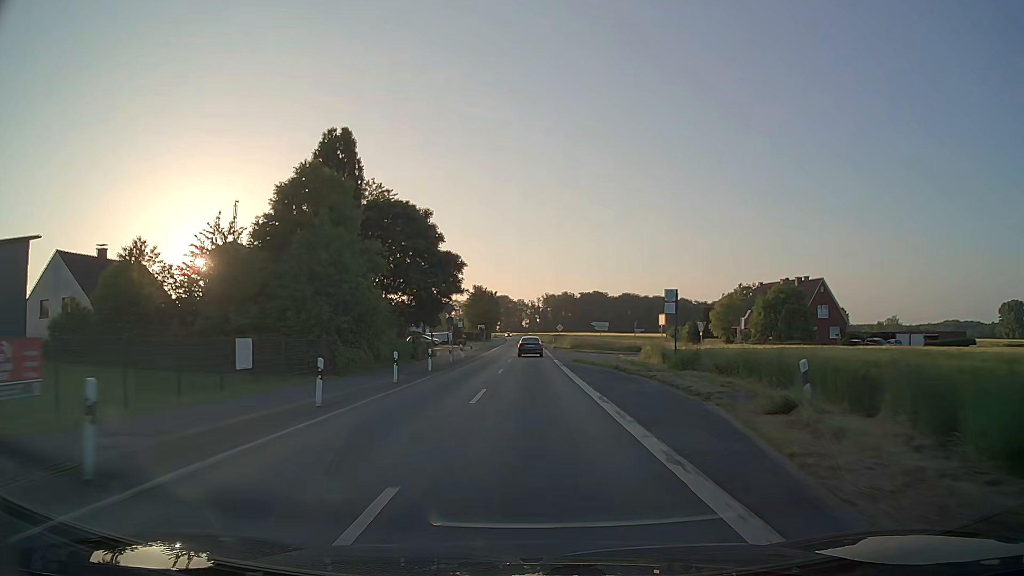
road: secondary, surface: asphalt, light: Day
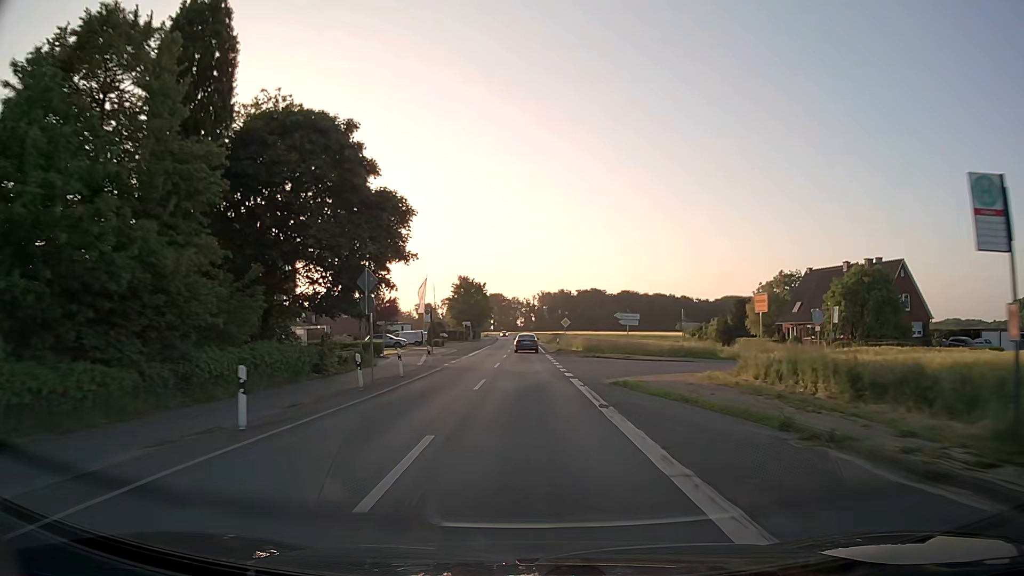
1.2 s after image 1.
(+0.1, +21.1) m; 0°
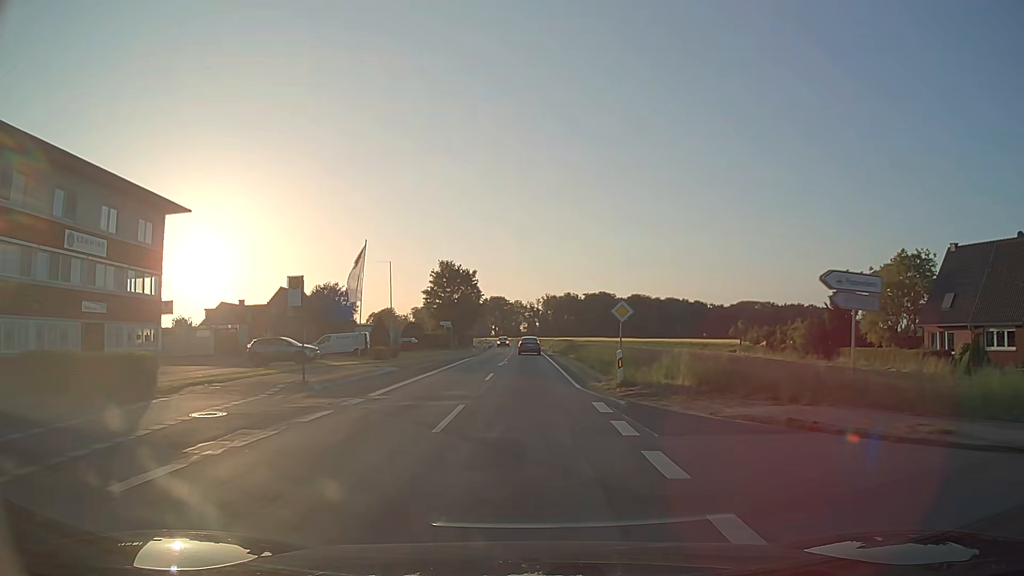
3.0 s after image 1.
(-0.1, +31.6) m; 0°
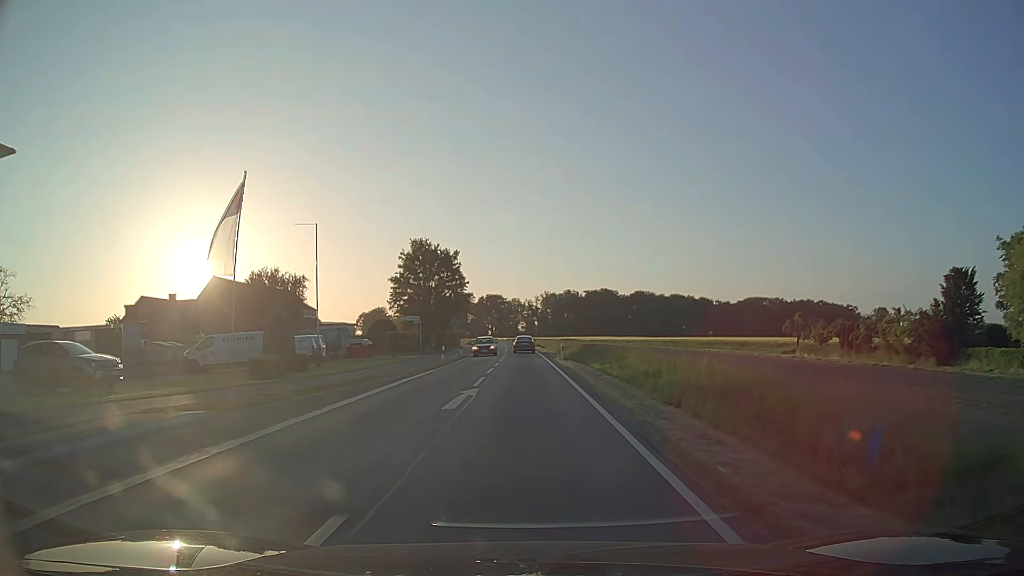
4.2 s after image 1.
(-0.1, +21.1) m; 0°
